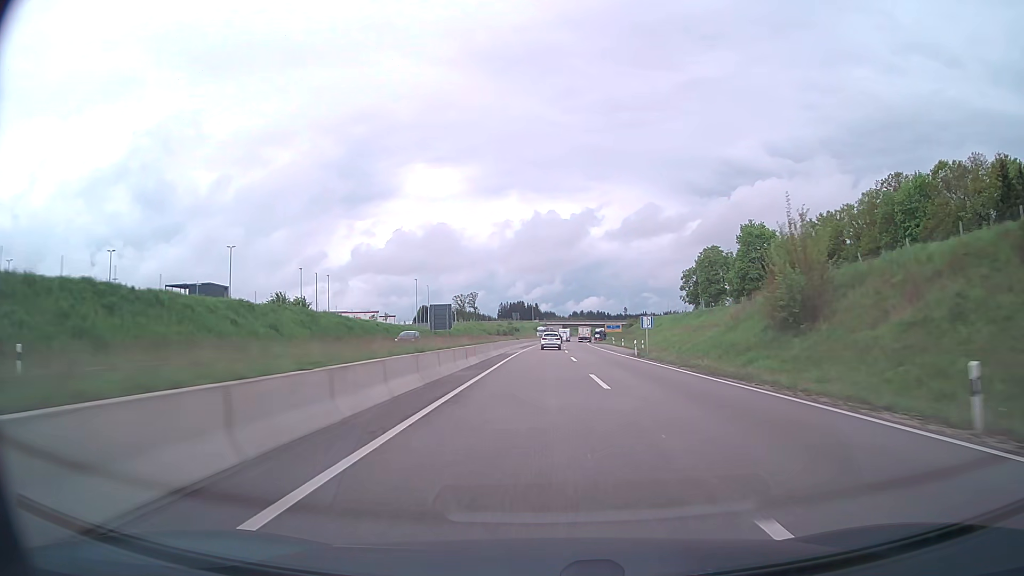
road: trunk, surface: asphalt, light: Day
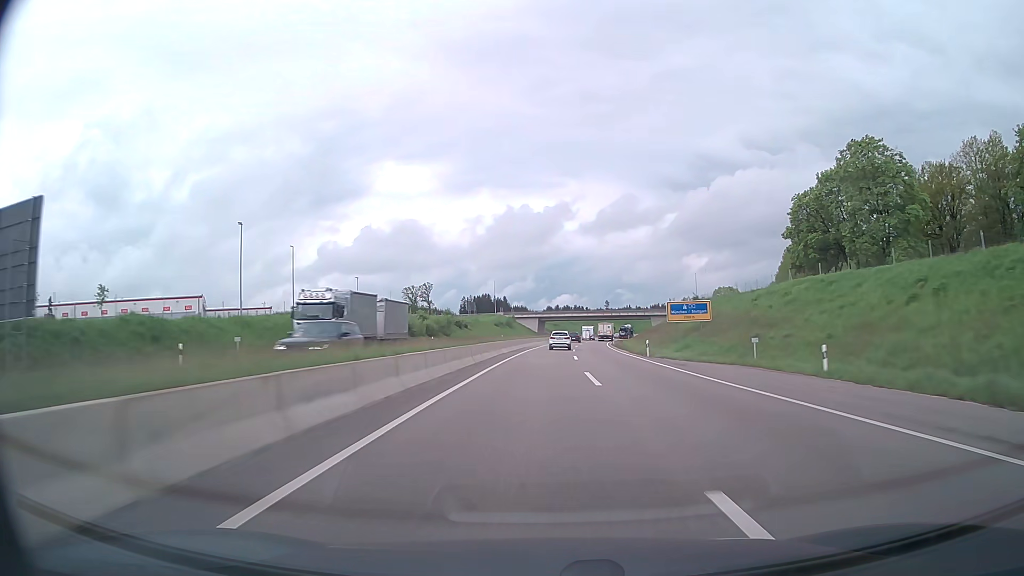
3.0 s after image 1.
(+1.1, +89.6) m; +2°
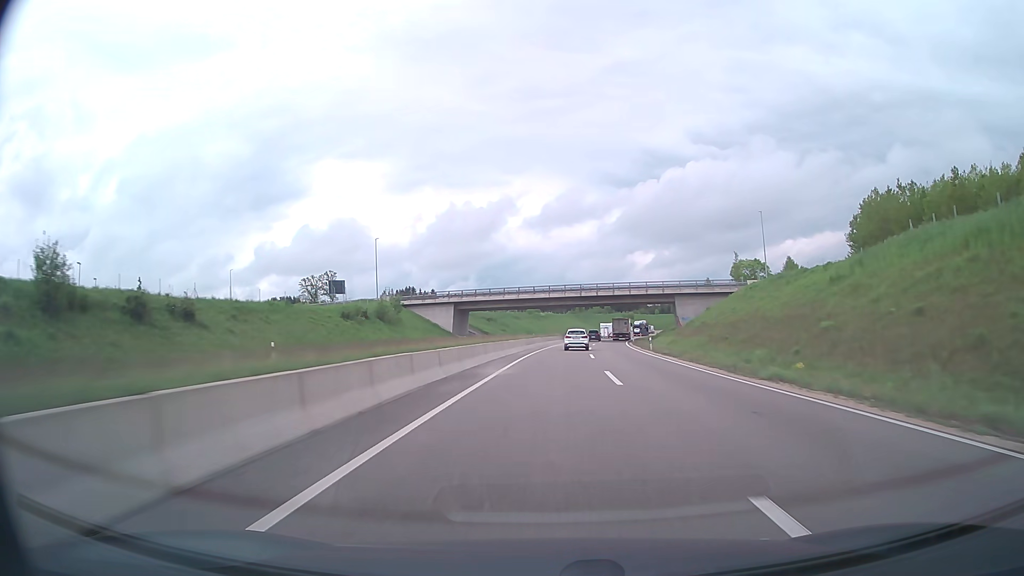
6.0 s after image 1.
(+3.3, +90.8) m; +5°
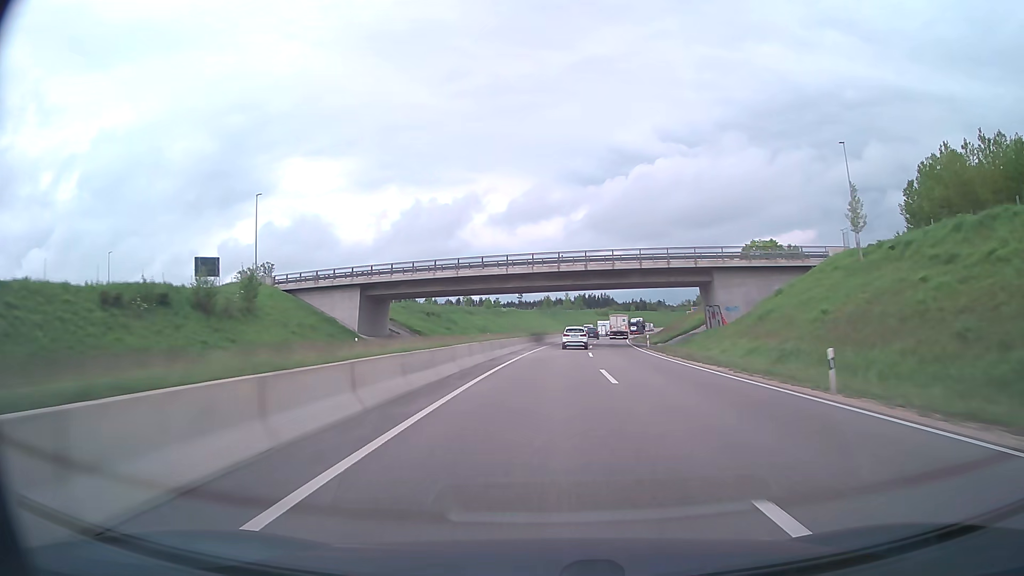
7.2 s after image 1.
(+1.0, +36.3) m; +3°
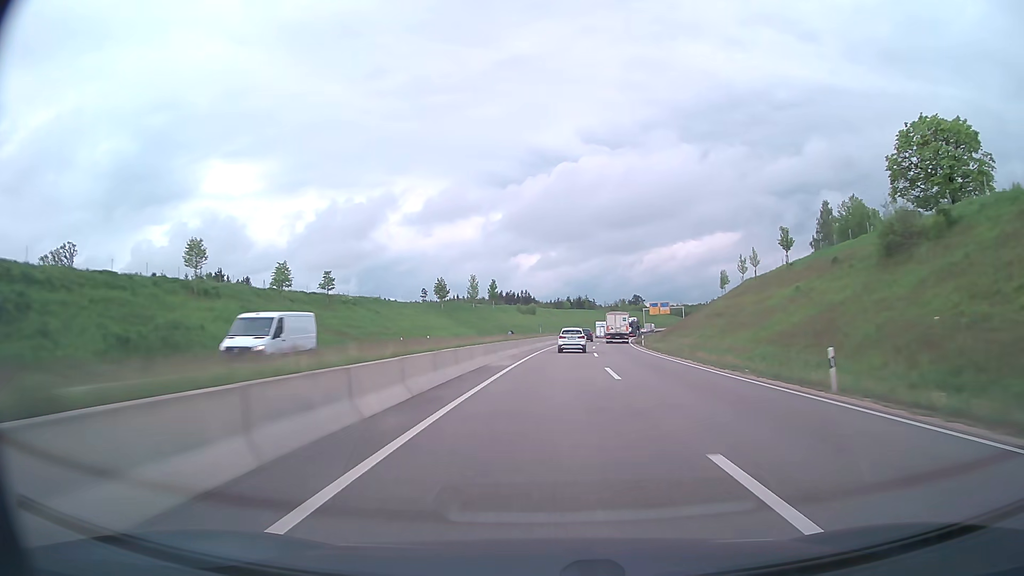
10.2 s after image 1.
(+5.3, +88.2) m; +7°
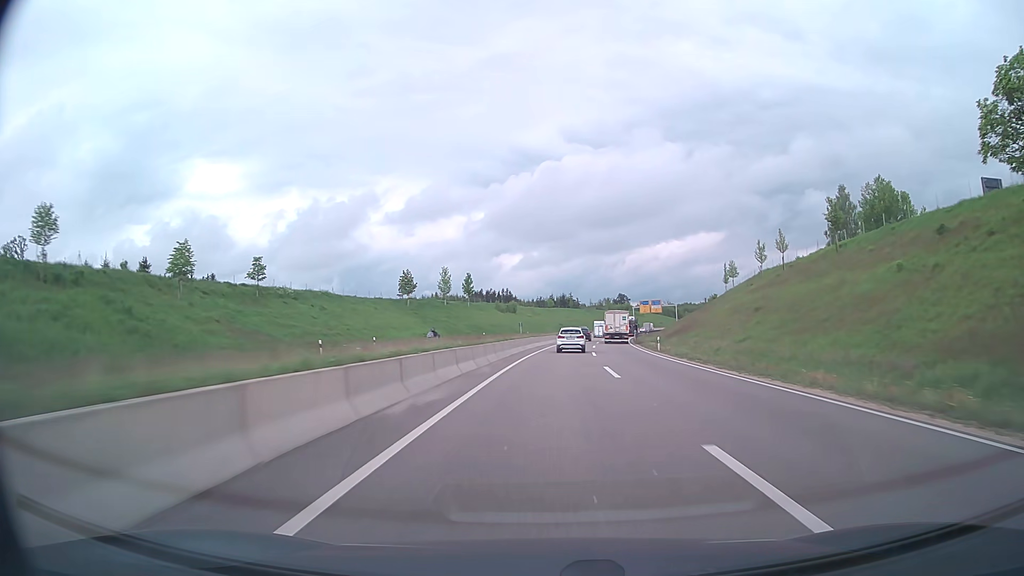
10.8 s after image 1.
(+0.2, +17.5) m; +1°
(0, +10) (0, +20) (+1, +30) (+1, +40) (+2, +50) (+3, +60) (+4, +70) (+5, +80) (+6, +90) (+7, +100) m
